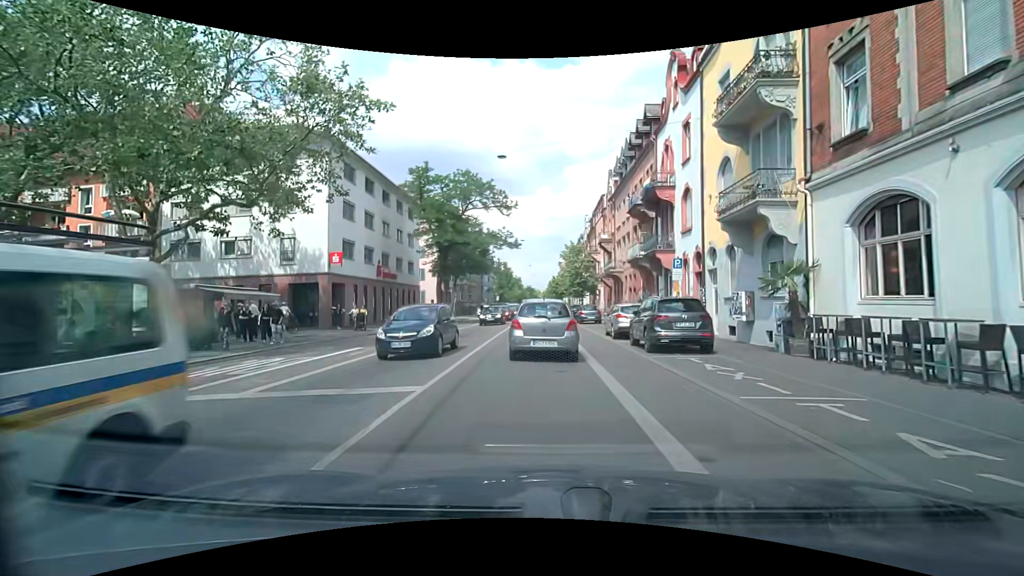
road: secondary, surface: asphalt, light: Day
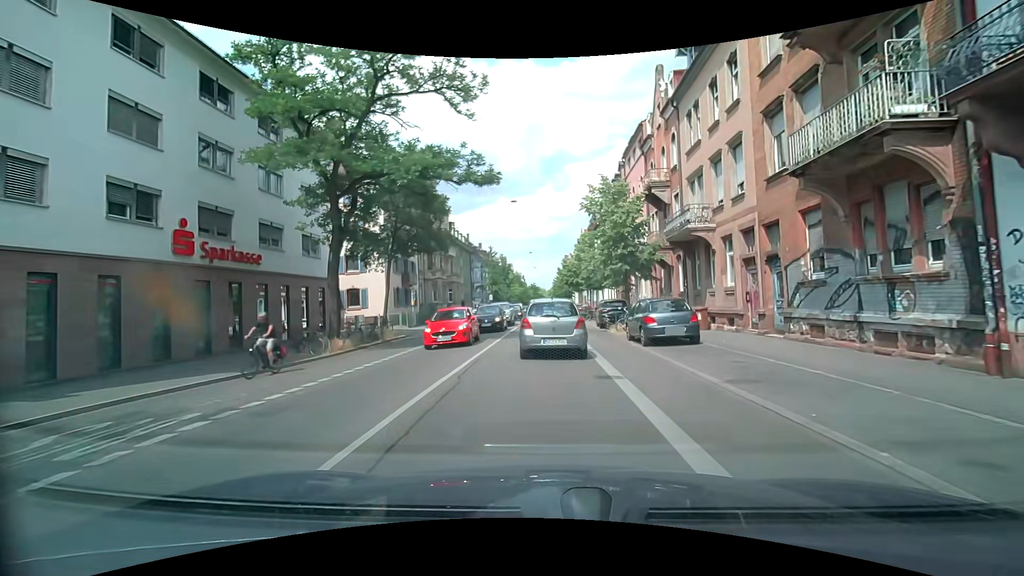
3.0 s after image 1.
(-0.1, +23.3) m; 0°
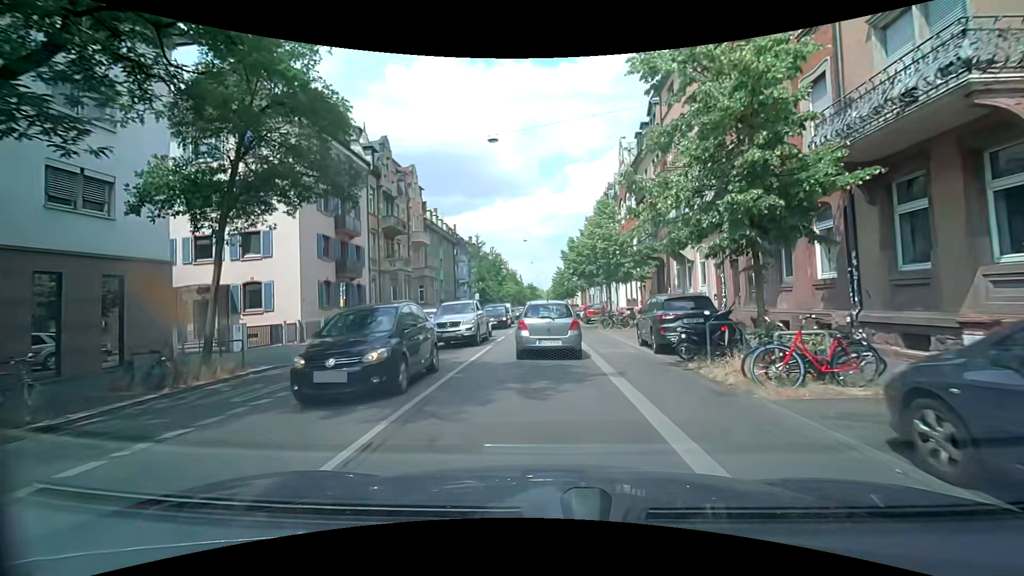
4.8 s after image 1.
(0.0, +14.6) m; 0°
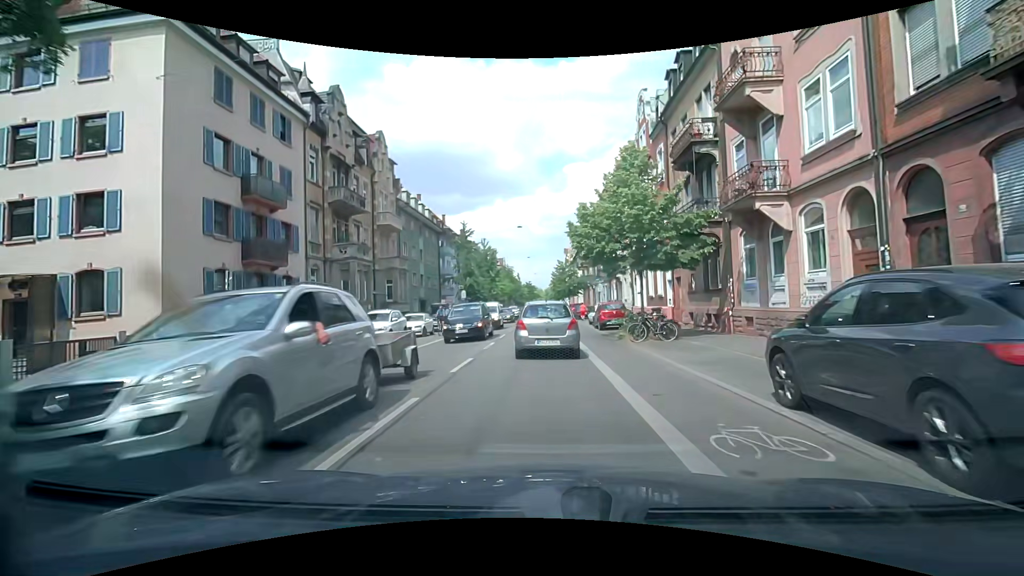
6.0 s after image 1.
(0.0, +10.1) m; +1°
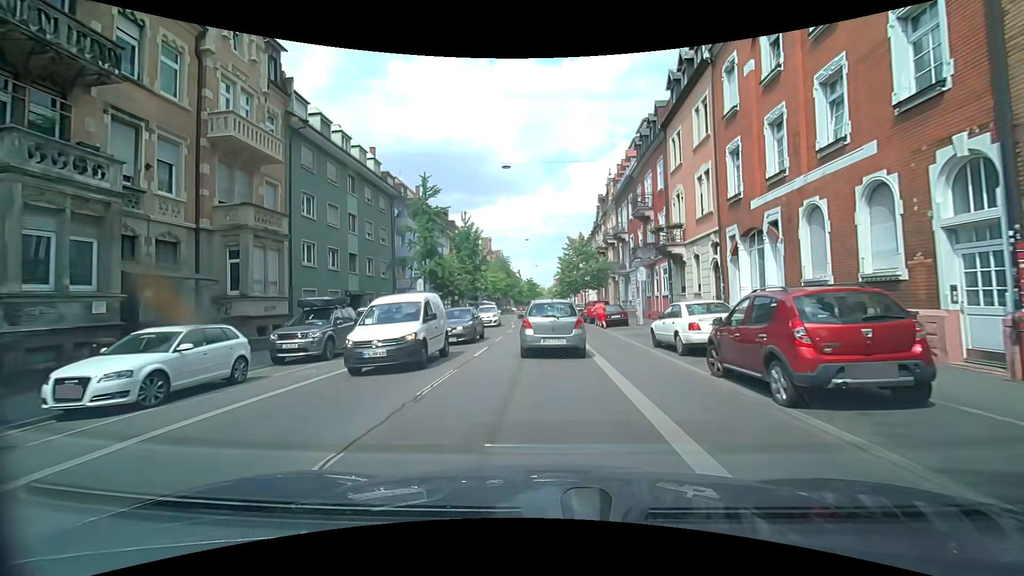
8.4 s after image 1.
(-0.5, +20.9) m; -2°
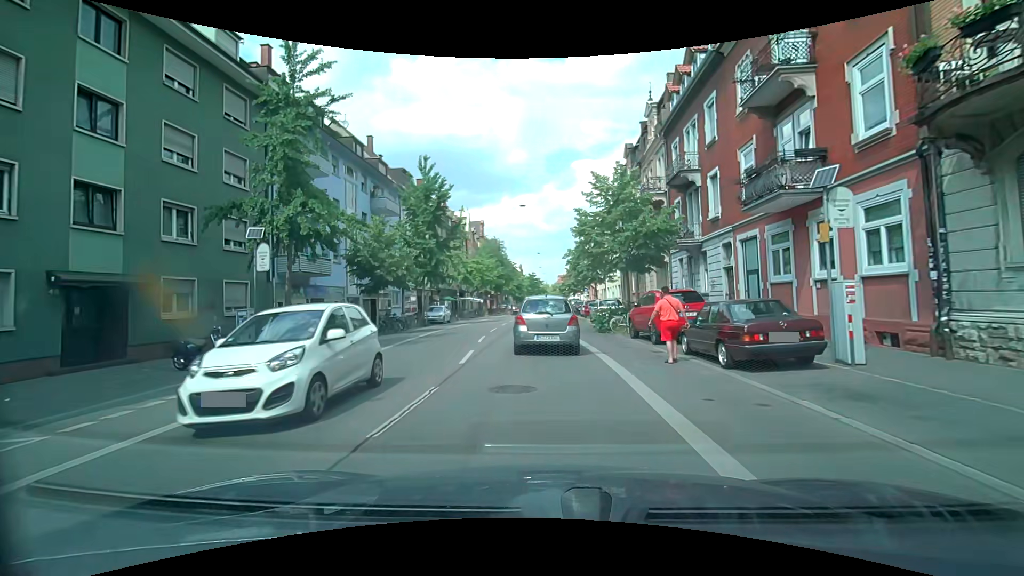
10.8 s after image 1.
(+0.2, +20.4) m; 0°
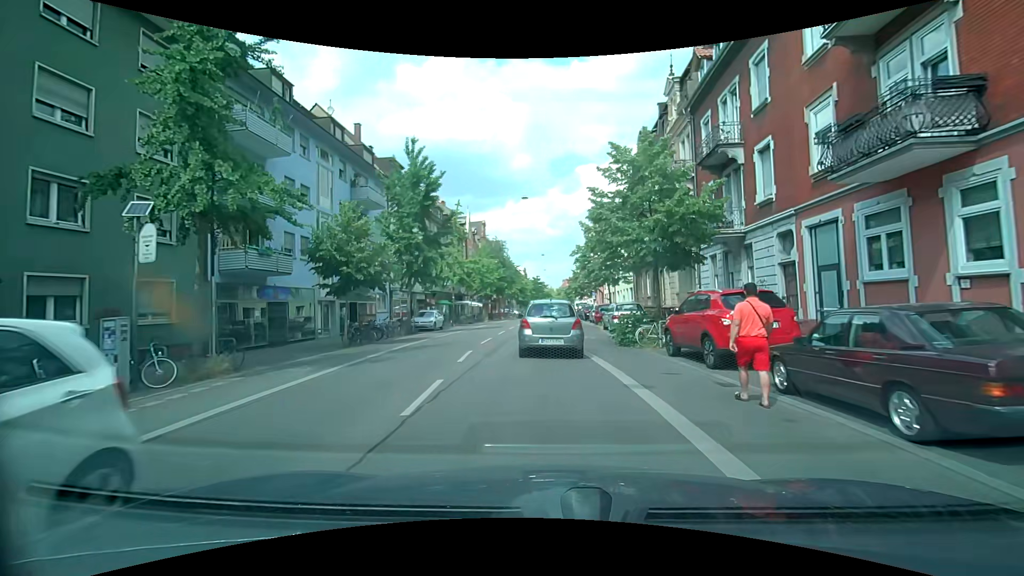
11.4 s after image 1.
(0.0, +4.8) m; 0°
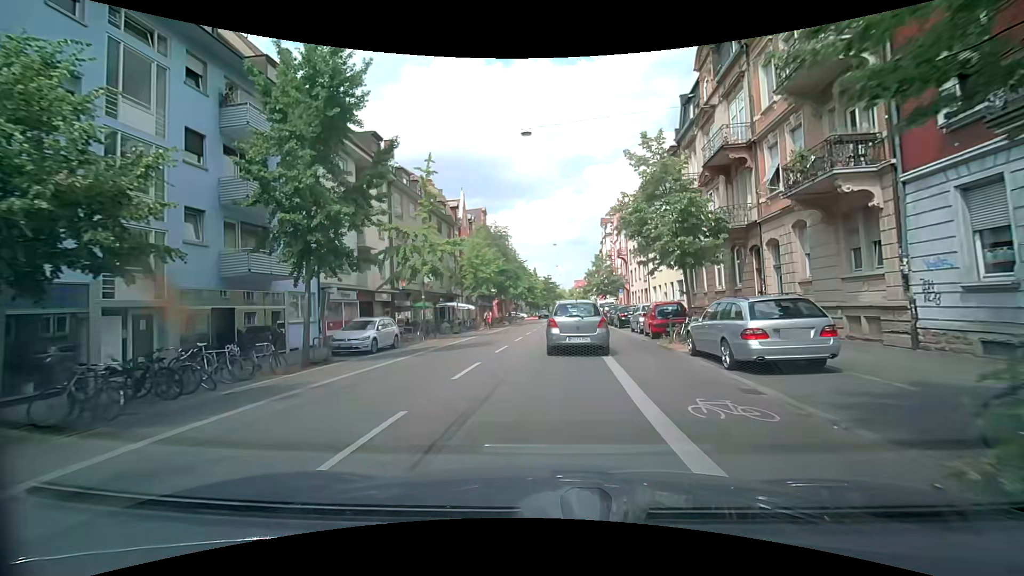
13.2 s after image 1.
(-0.1, +14.5) m; -1°
